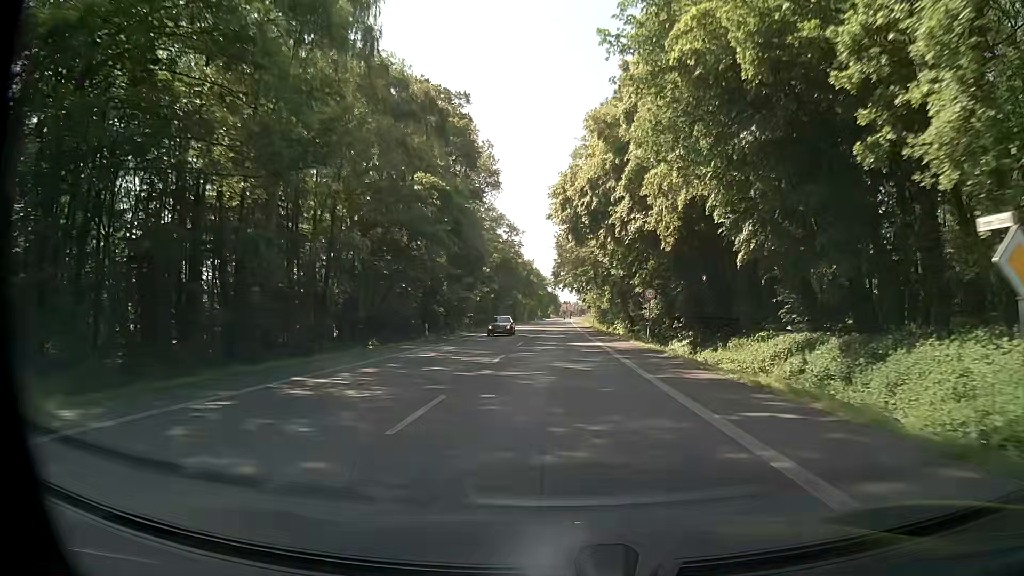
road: primary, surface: asphalt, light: Day
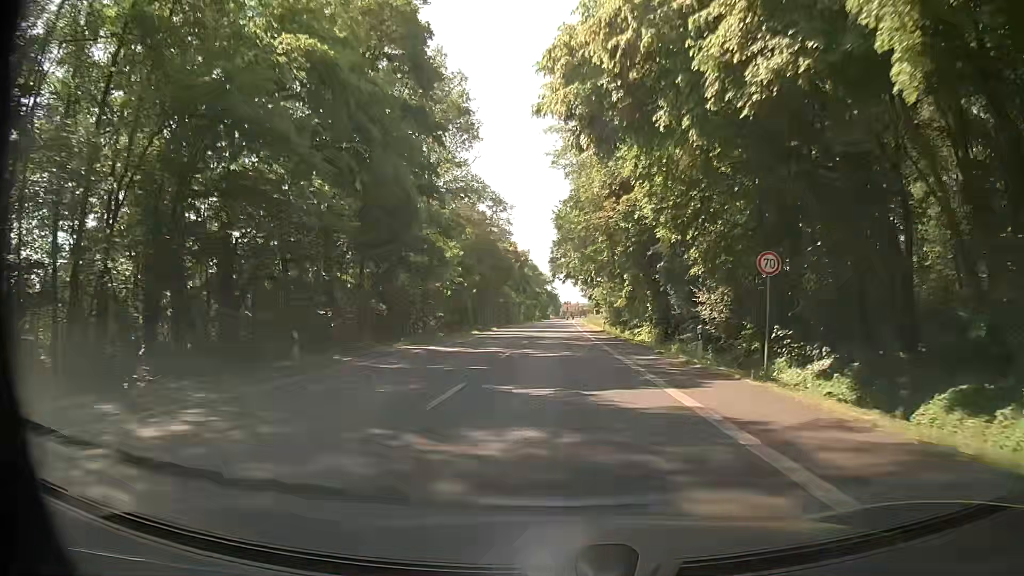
(0.0, +22.2) m; 0°
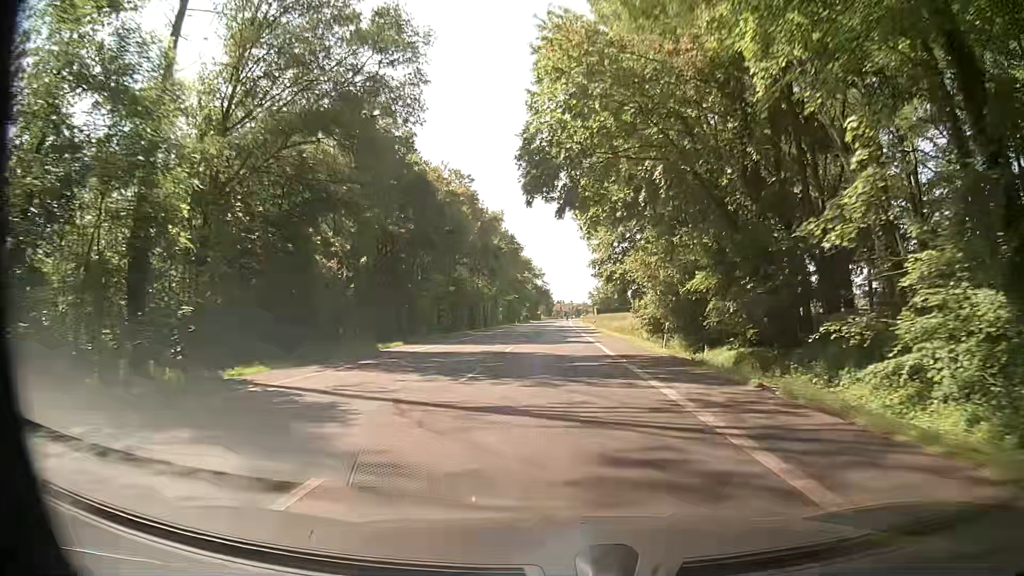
(+0.2, +44.4) m; 0°
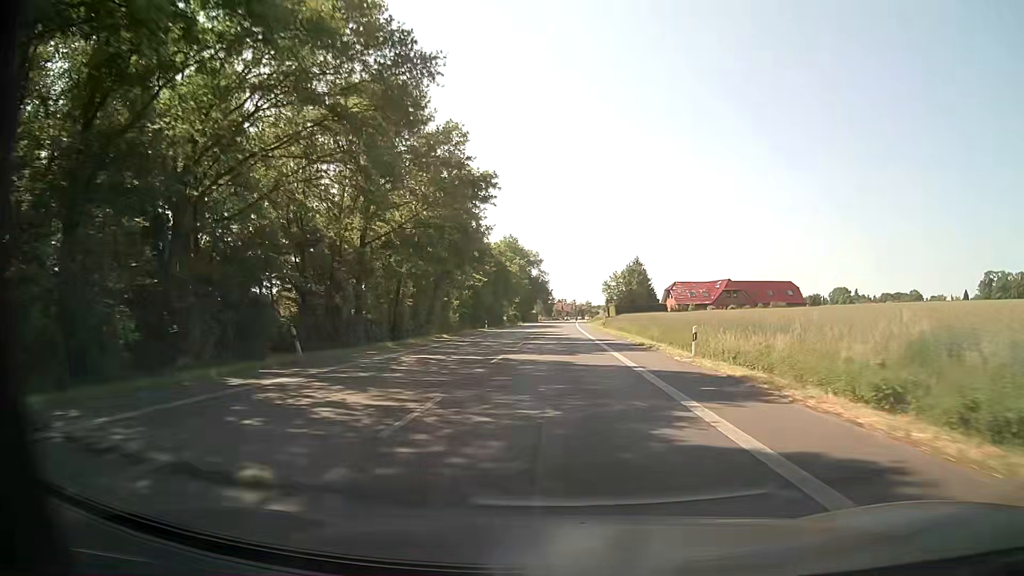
(+0.9, +55.4) m; 0°
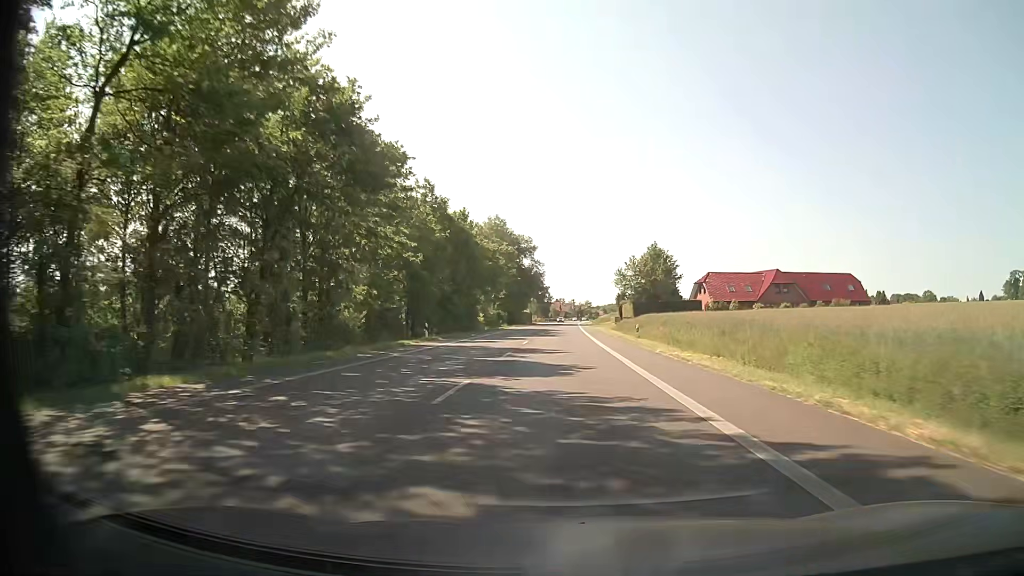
(+0.6, +33.2) m; +1°
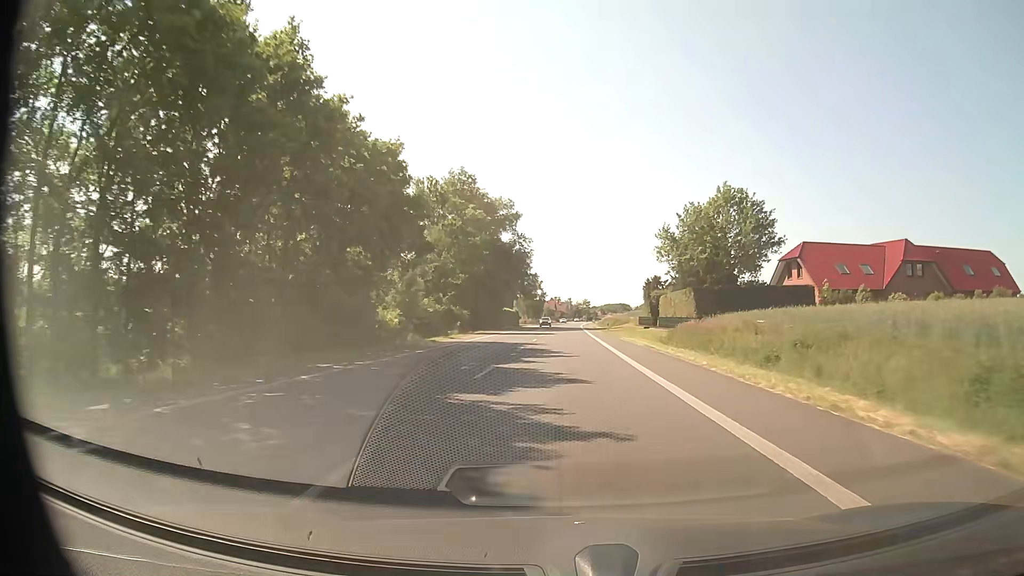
(0.0, +44.3) m; 0°
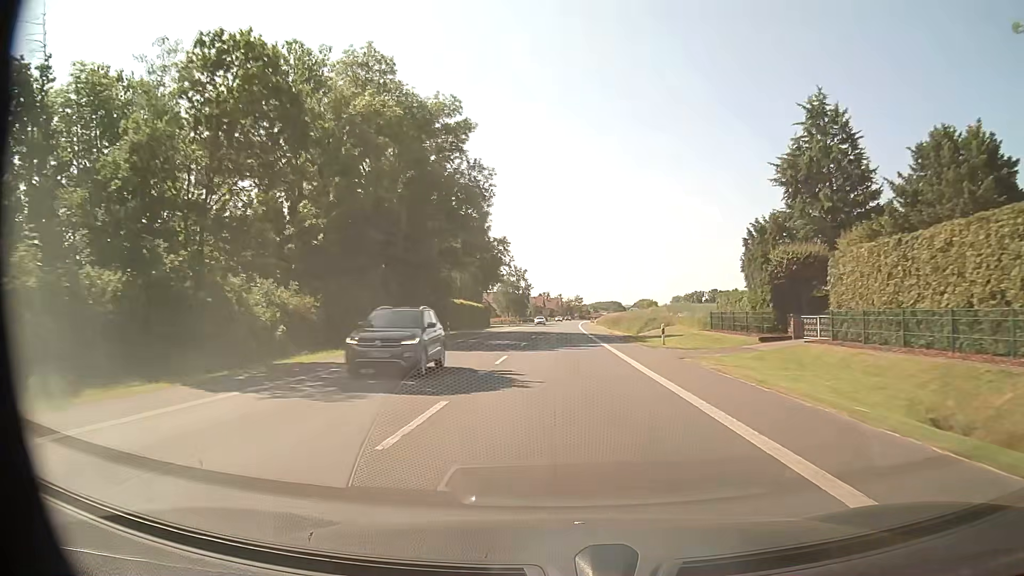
(+0.3, +44.3) m; +1°
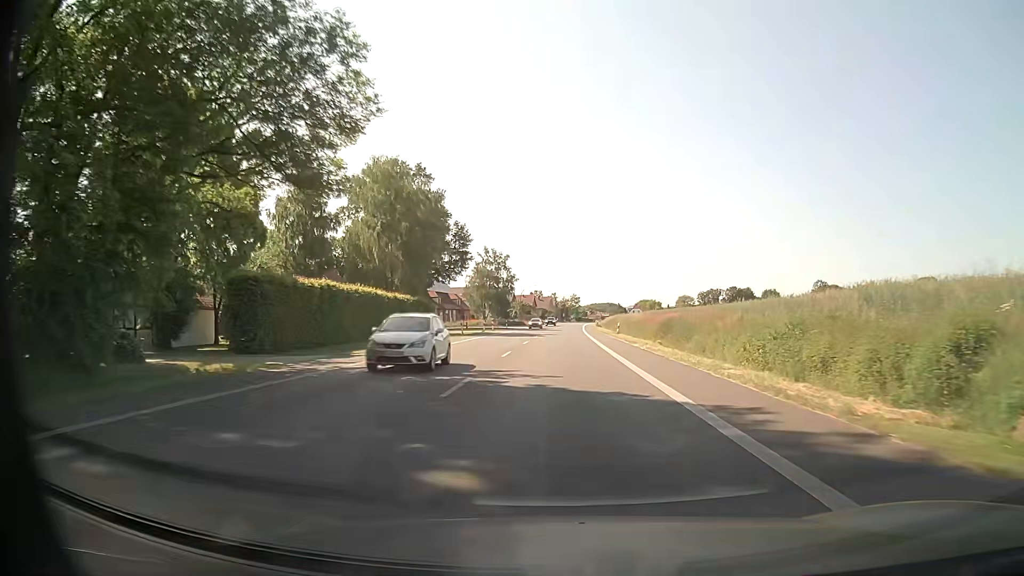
(+0.2, +44.4) m; 0°
(0, +10) (0, +20) (0, +30) (0, +40) (0, +50) (0, +60) (0, +70) (+1, +80) (+1, +90) (+1, +100) m
